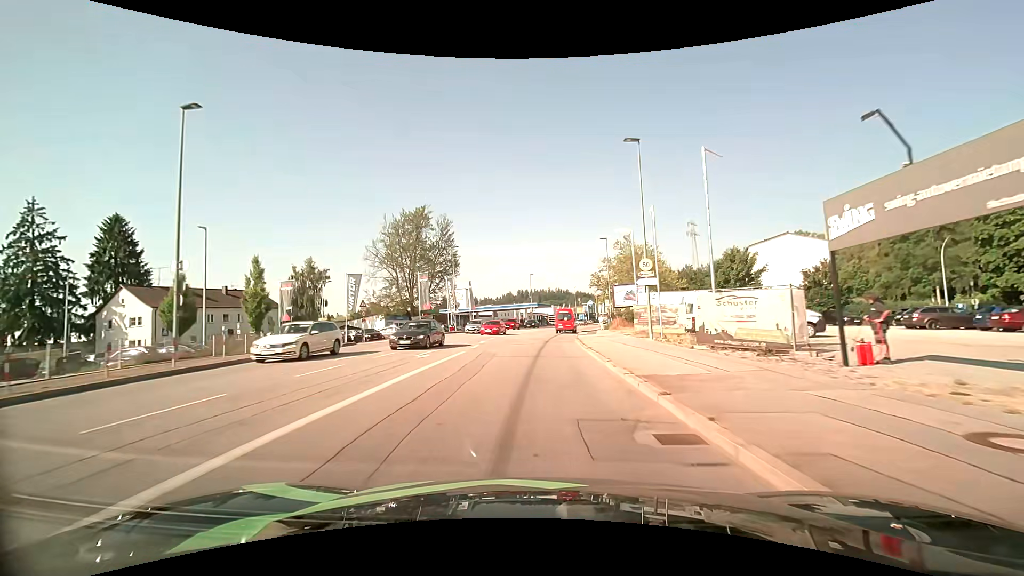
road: tertiary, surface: asphalt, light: Day
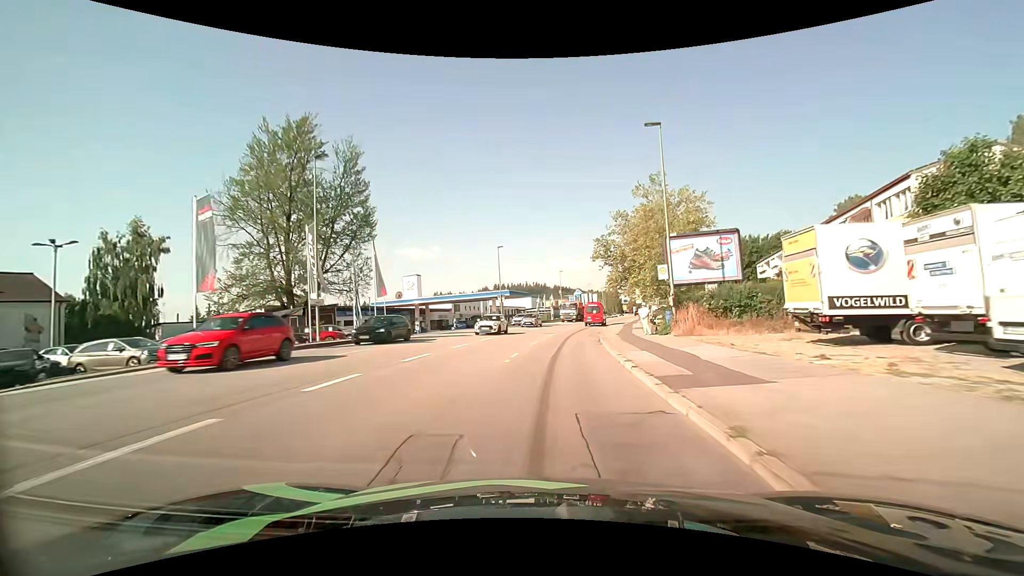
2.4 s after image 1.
(+0.6, +32.9) m; +2°
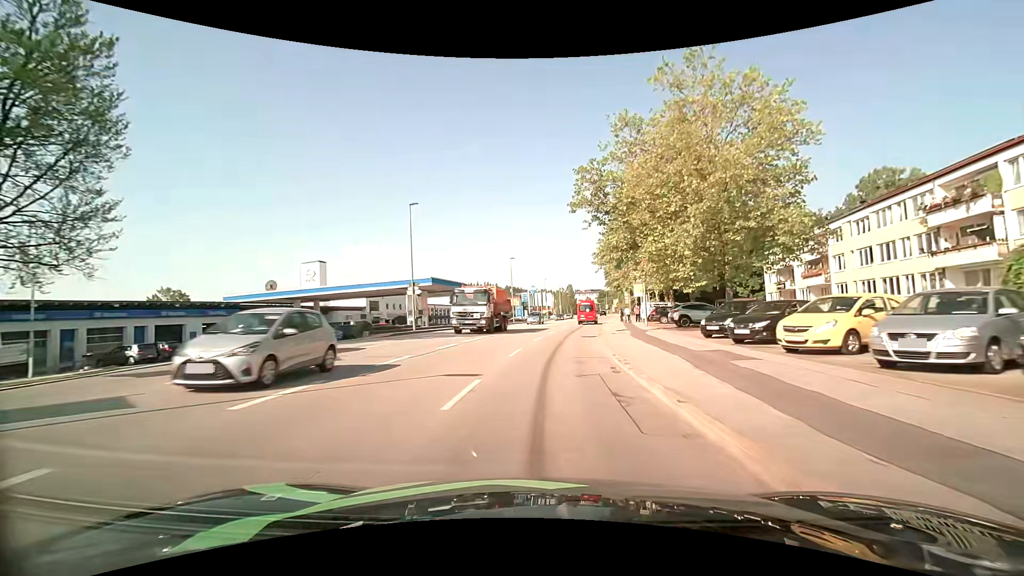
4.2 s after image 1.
(+1.2, +25.3) m; +6°
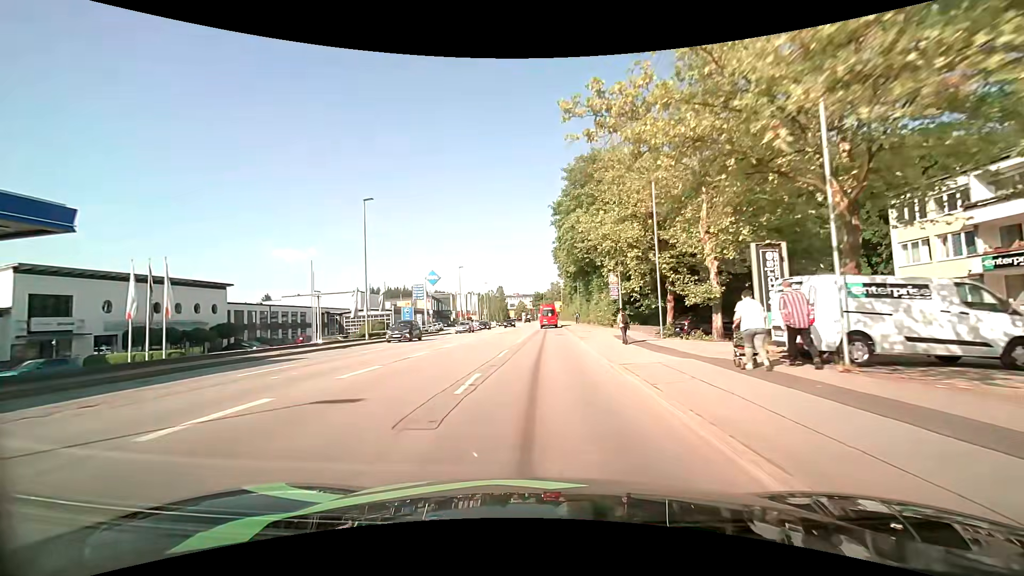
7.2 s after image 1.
(+3.2, +42.3) m; +7°
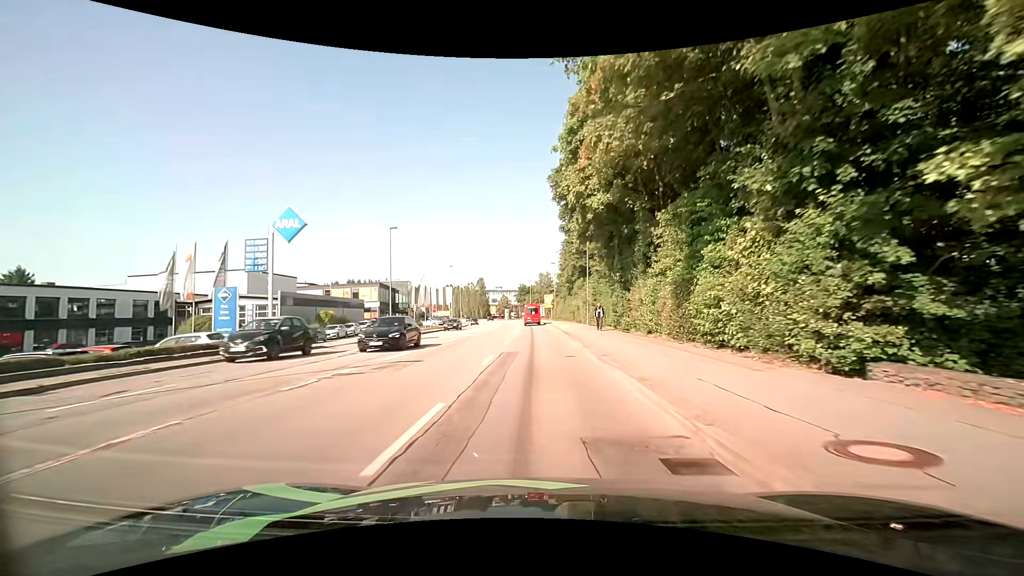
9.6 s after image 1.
(+0.6, +32.0) m; +2°
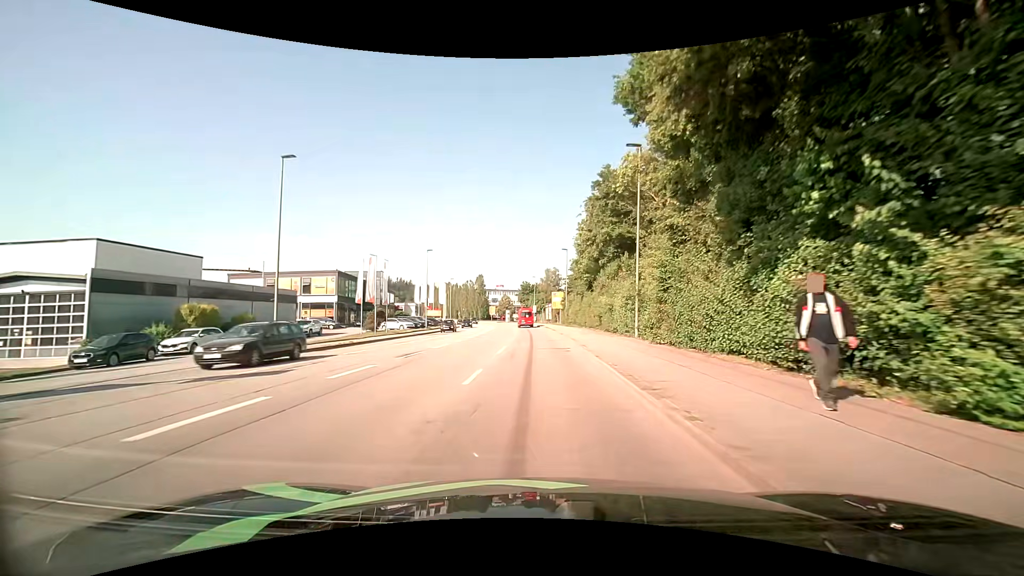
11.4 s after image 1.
(0.0, +21.8) m; -1°
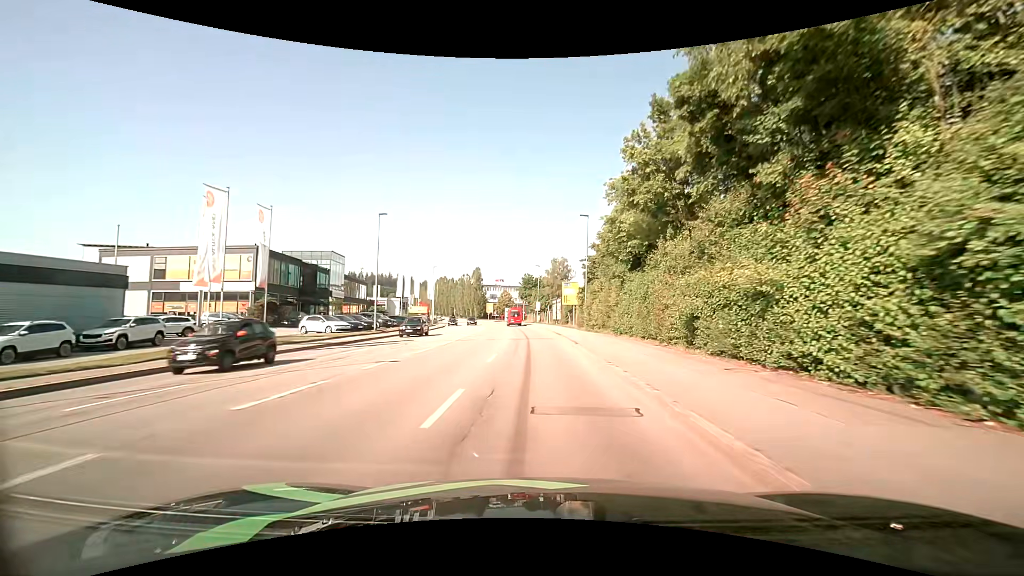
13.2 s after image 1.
(0.0, +21.9) m; 0°
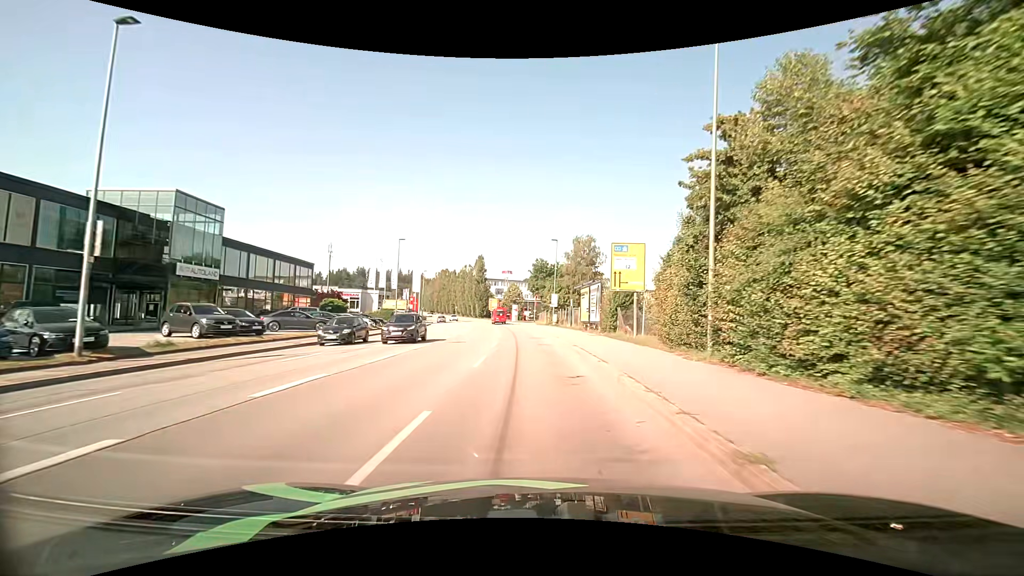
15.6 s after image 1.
(-0.3, +29.4) m; -2°
(0, +10) (0, +20) (-1, +30) (-1, +40) (-2, +50) (-3, +60) (-4, +70) (-6, +80) (-7, +90) (-9, +99) m
